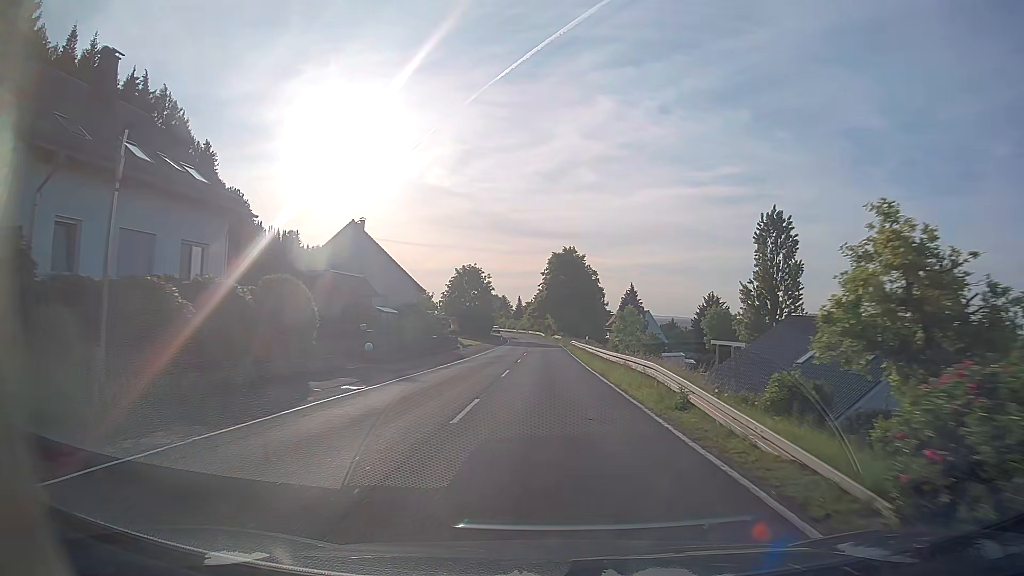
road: secondary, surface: asphalt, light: Day
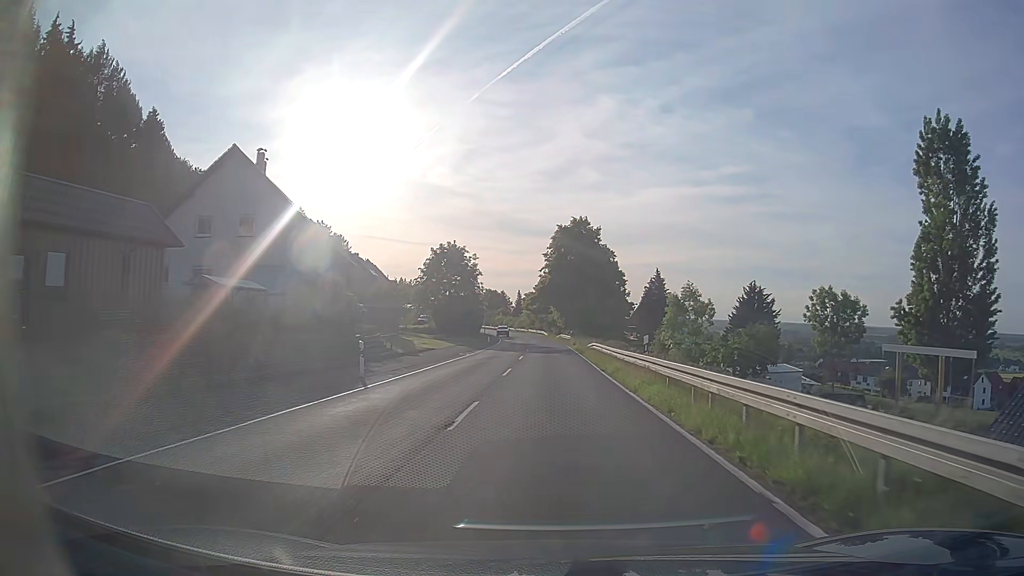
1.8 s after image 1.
(-0.1, +25.1) m; -1°
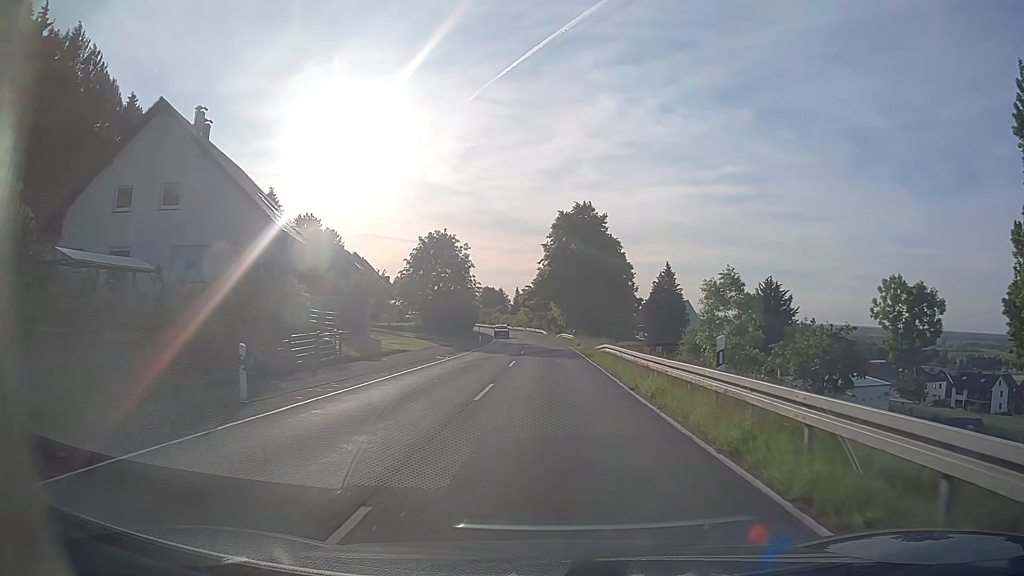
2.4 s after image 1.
(0.0, +8.3) m; 0°
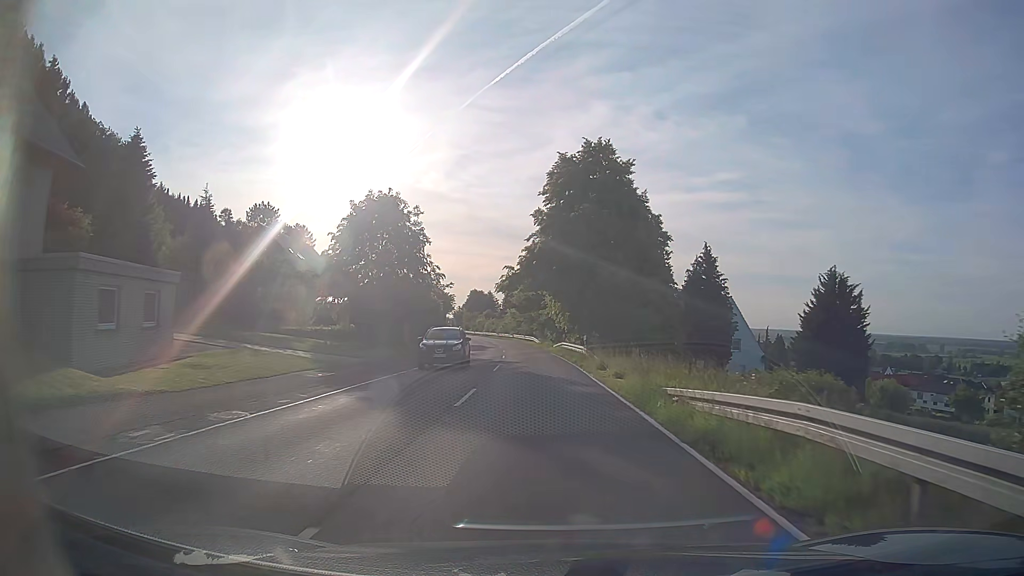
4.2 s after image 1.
(+0.2, +24.8) m; 0°
(0, +10) (0, +20) (0, +30) (0, +40) (-1, +50) (-2, +60) (-3, +70) (-4, +80) (-6, +90) (-8, +100) m
